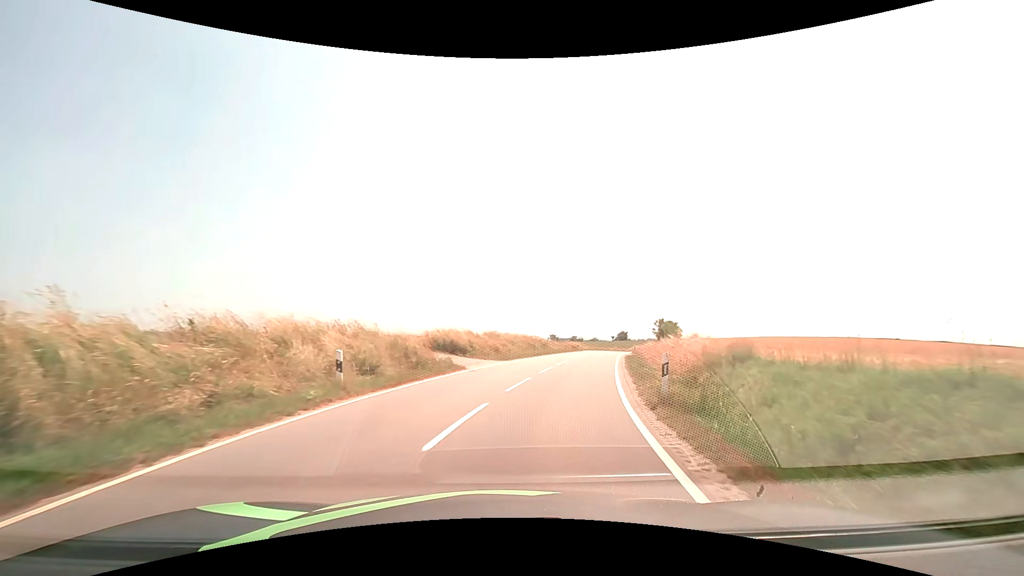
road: tertiary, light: Day
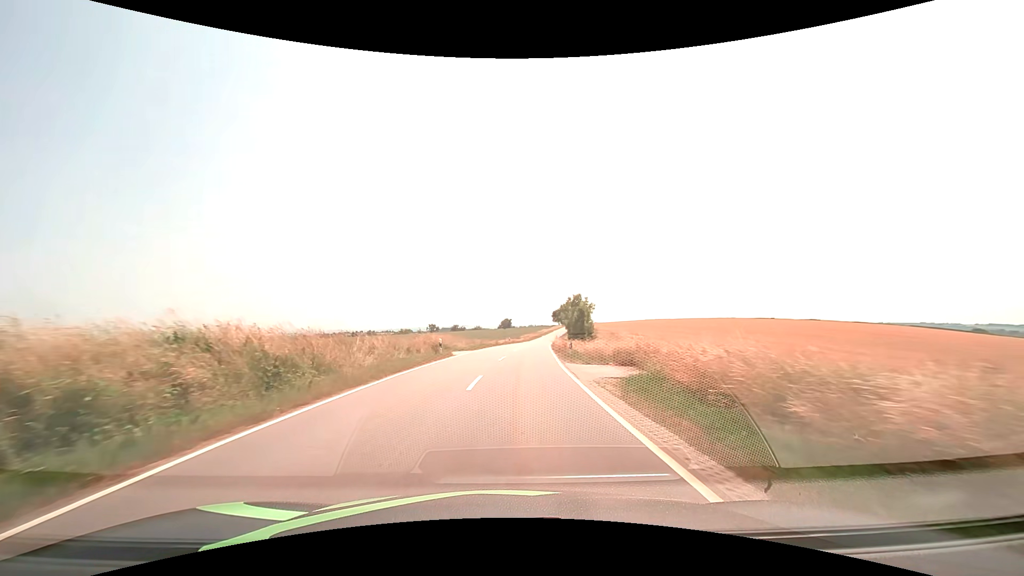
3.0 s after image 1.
(+6.2, +36.5) m; +14°
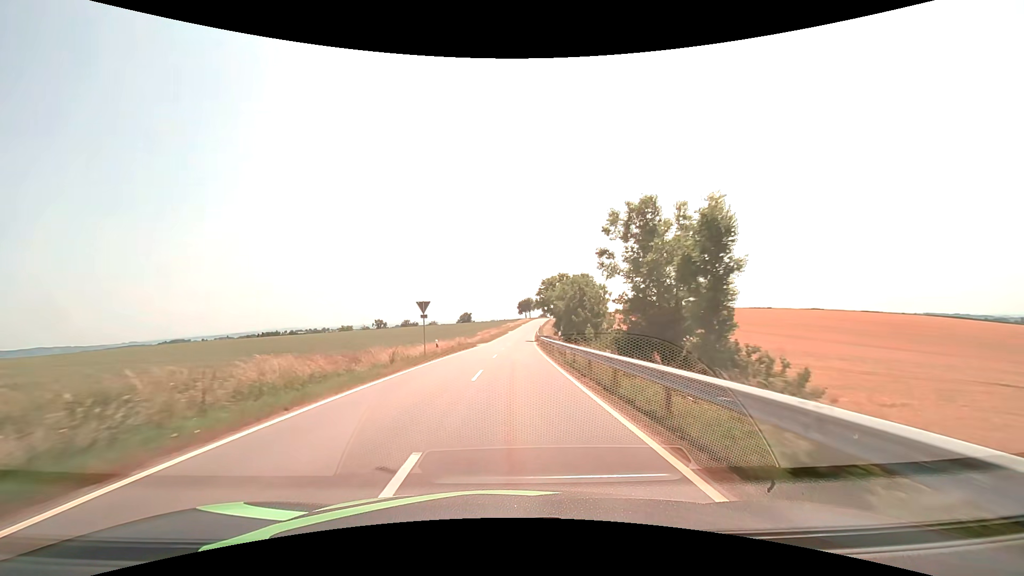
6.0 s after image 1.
(+2.0, +46.6) m; +4°
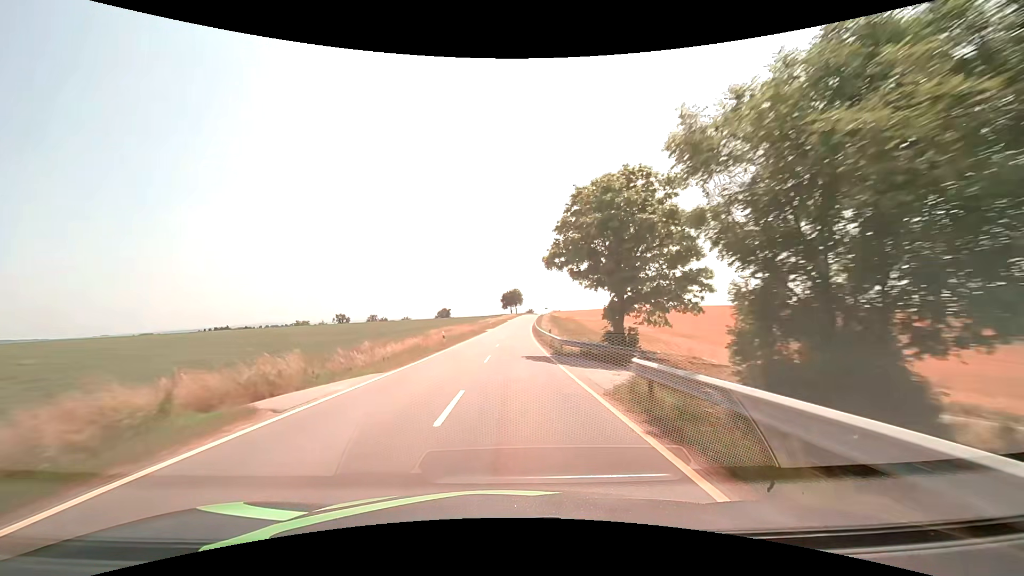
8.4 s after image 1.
(+0.6, +43.5) m; +2°
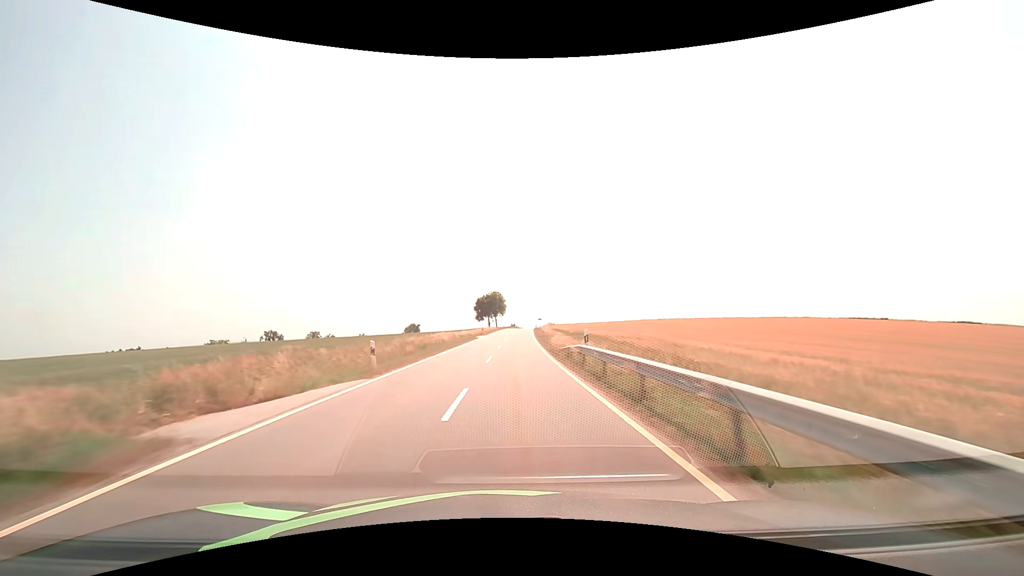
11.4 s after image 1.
(+0.9, +60.7) m; +2°
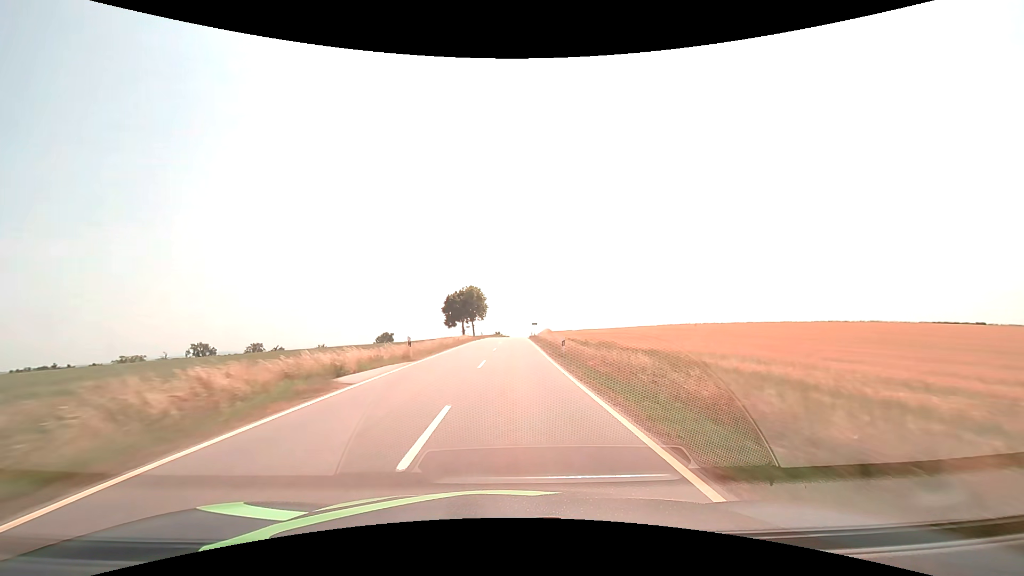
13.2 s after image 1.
(+0.6, +39.1) m; +2°
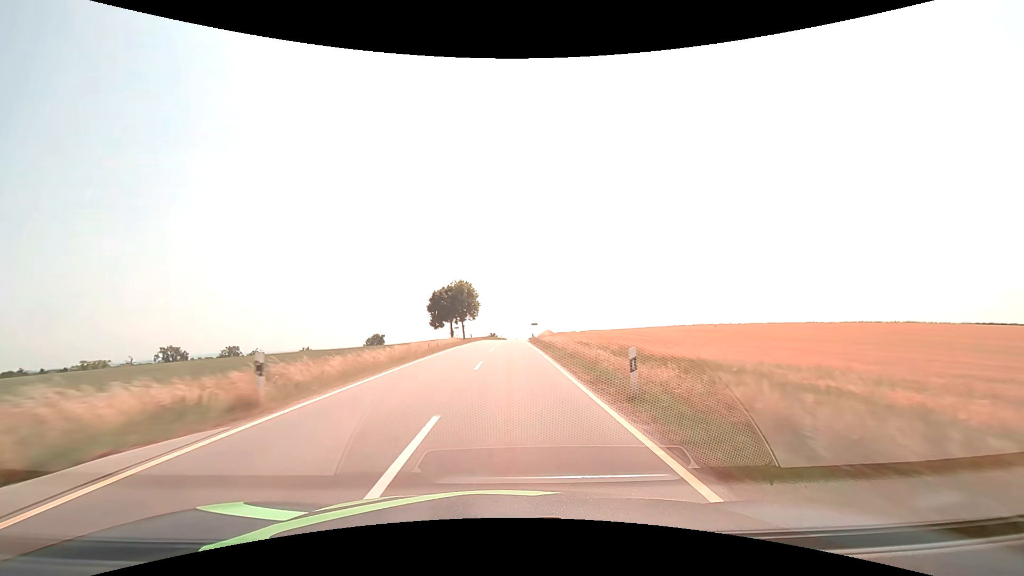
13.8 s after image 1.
(0.0, +13.3) m; 0°
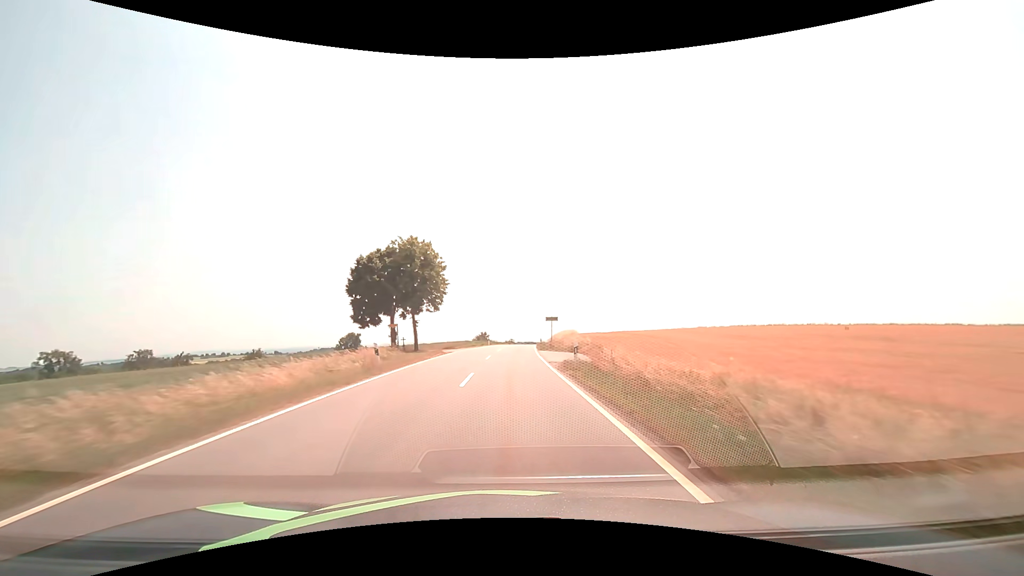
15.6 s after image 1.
(+0.3, +40.5) m; +1°
(0, +10) (0, +20) (0, +30) (+1, +40) (+1, +50) (+2, +60) (+2, +70) (+3, +80) (+4, +90) (+4, +100) m
